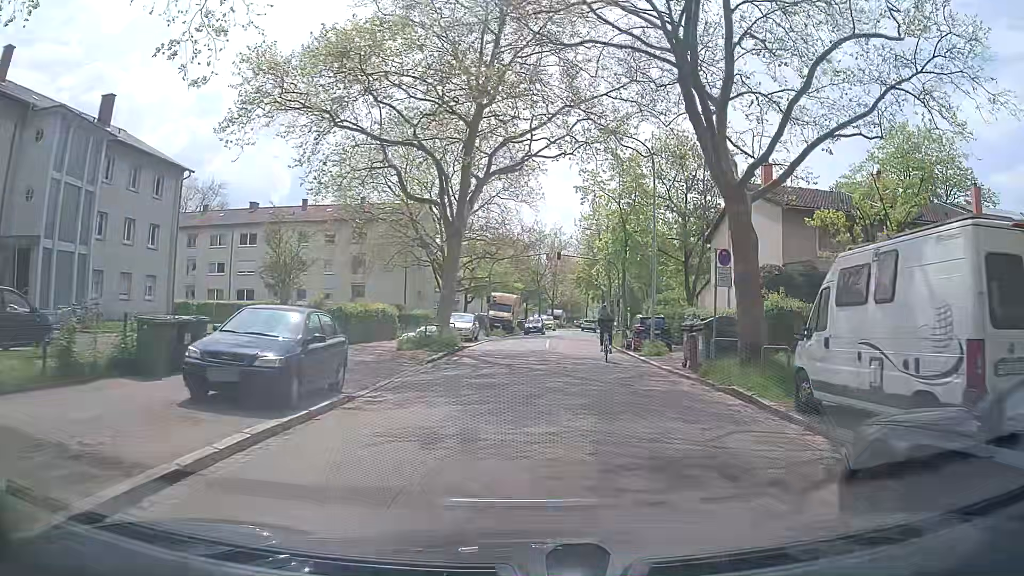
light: Day
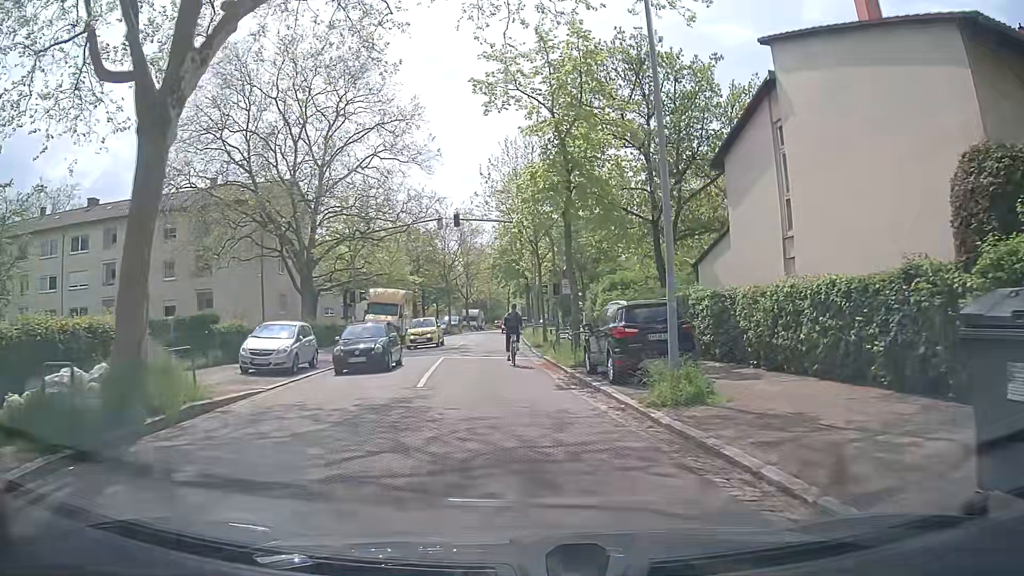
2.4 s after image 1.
(+1.0, +16.9) m; +7°
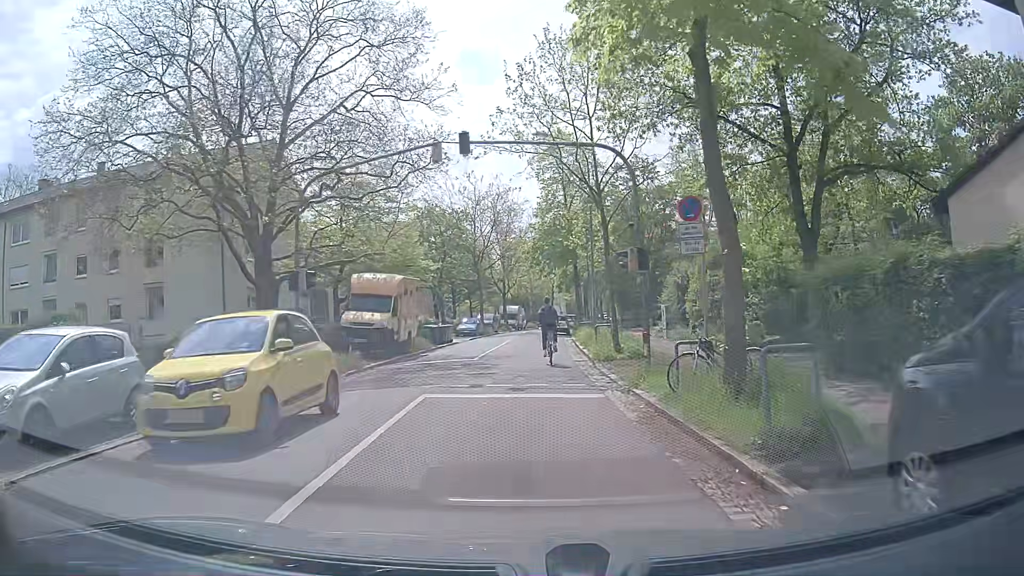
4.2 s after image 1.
(-0.8, +12.6) m; -5°
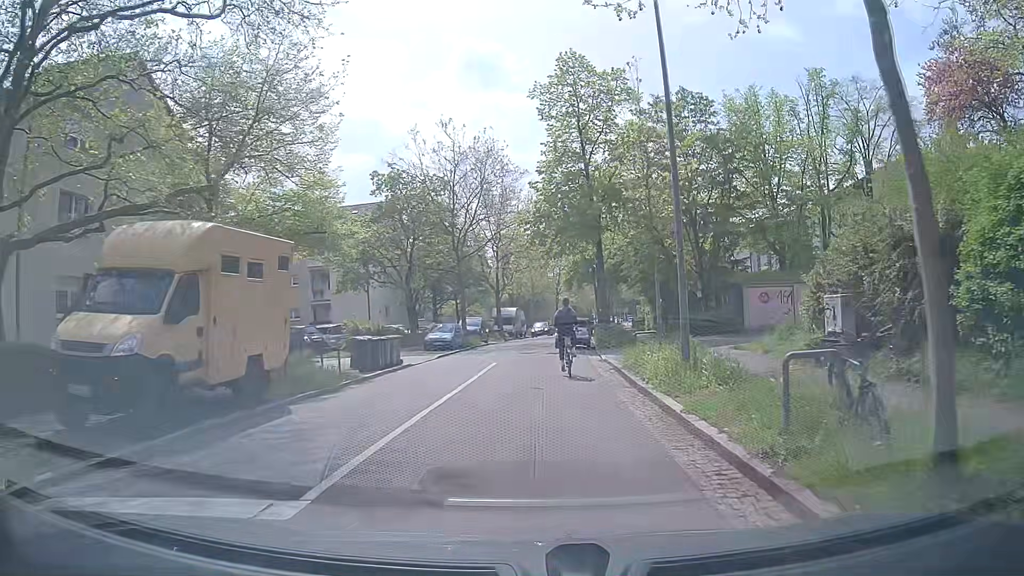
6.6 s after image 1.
(-0.1, +16.6) m; 0°
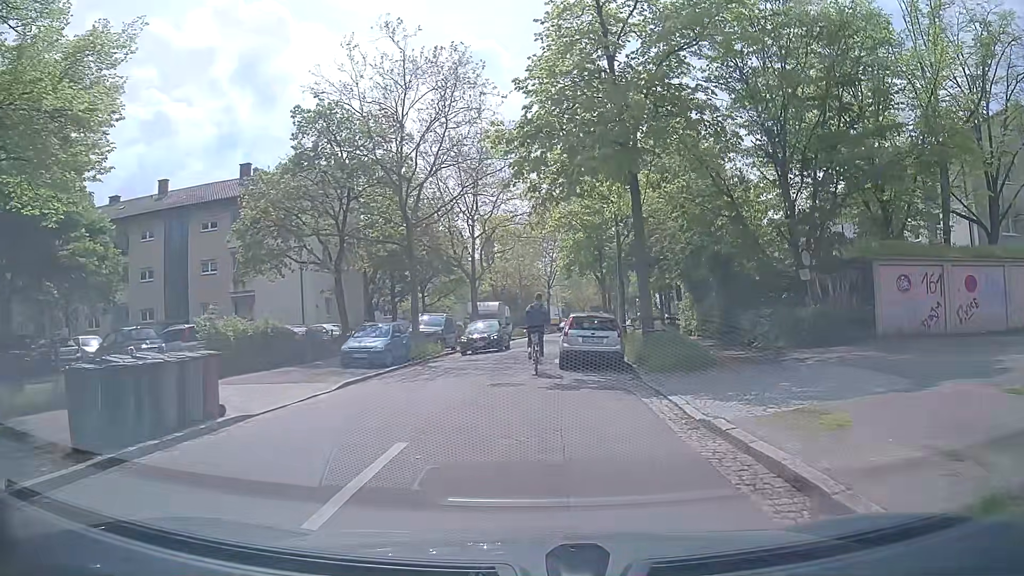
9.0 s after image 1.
(0.0, +14.1) m; -1°
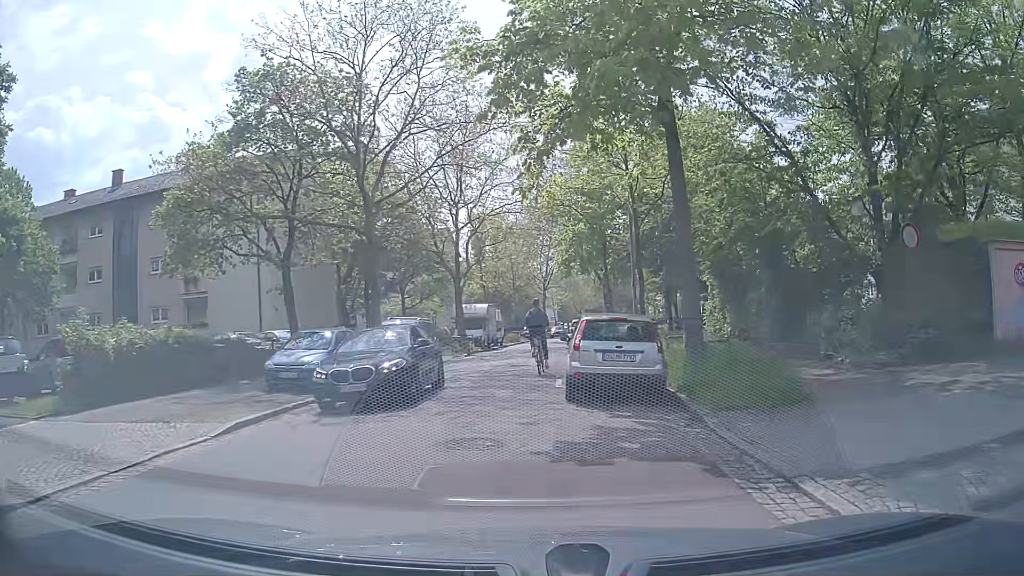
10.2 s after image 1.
(+0.3, +6.1) m; +3°
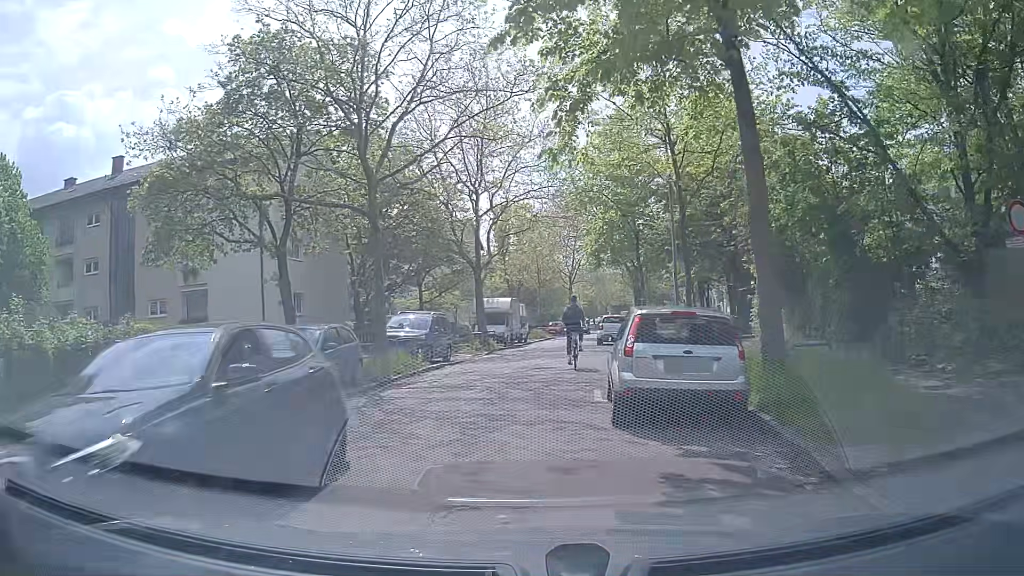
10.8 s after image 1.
(-0.1, +3.0) m; -2°
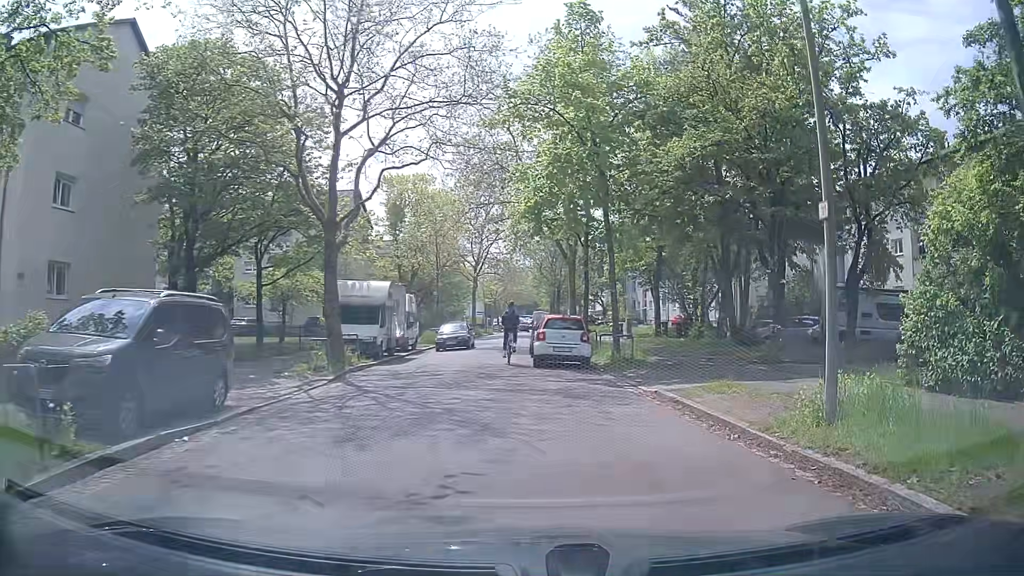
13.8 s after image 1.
(-0.1, +14.8) m; +8°
